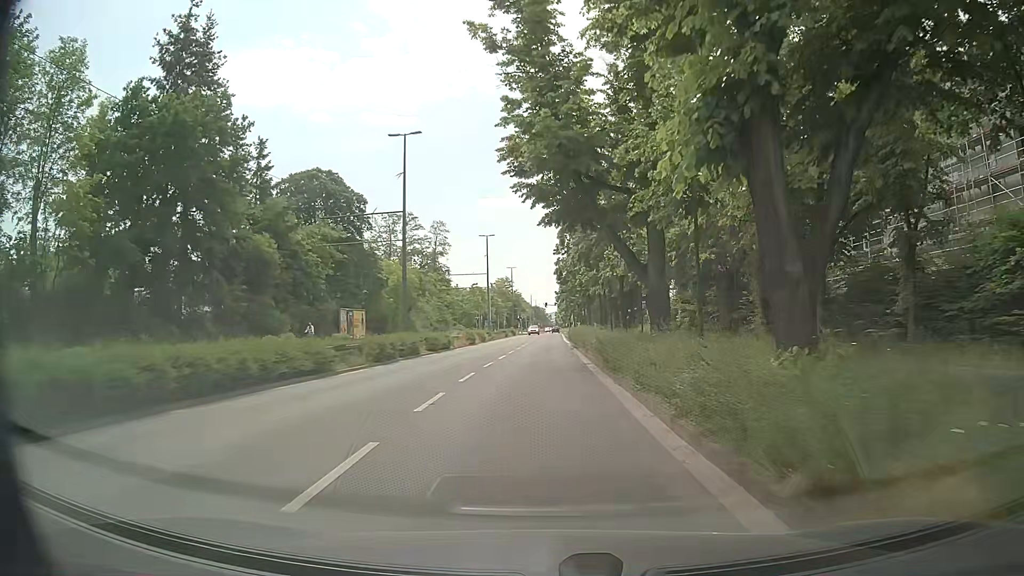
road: tertiary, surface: asphalt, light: Day
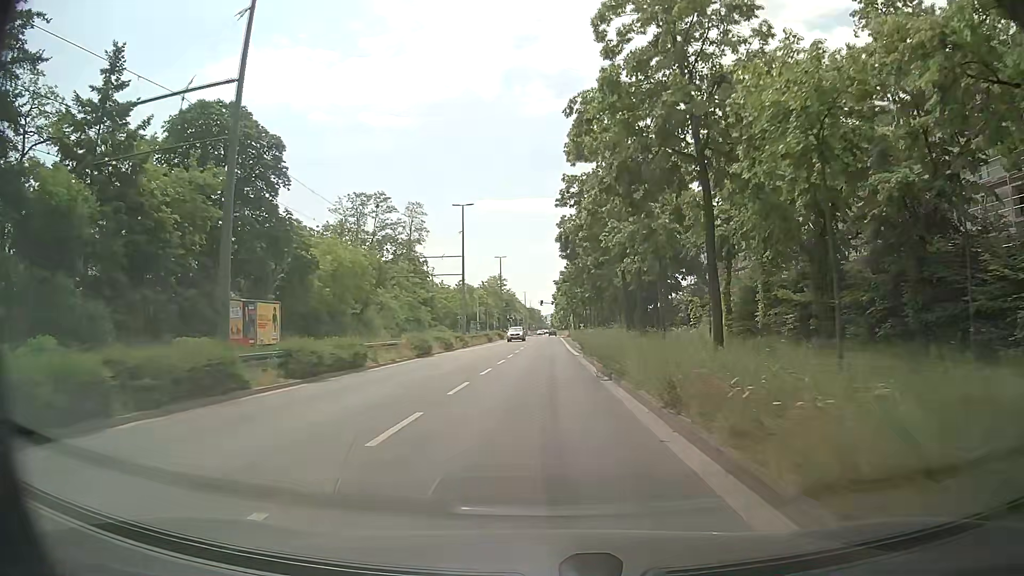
(+0.1, +21.1) m; +1°
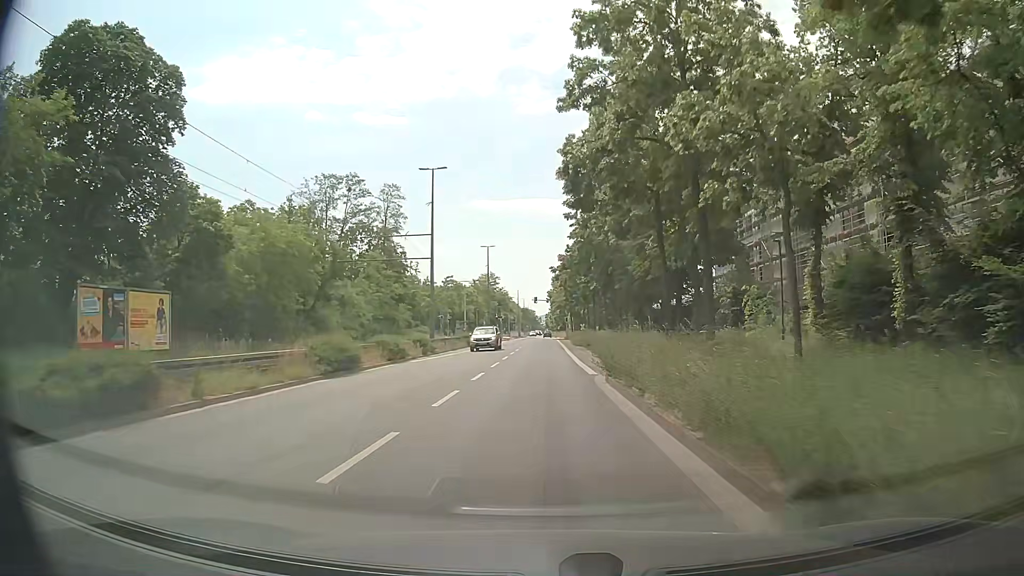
(-0.1, +14.0) m; 0°
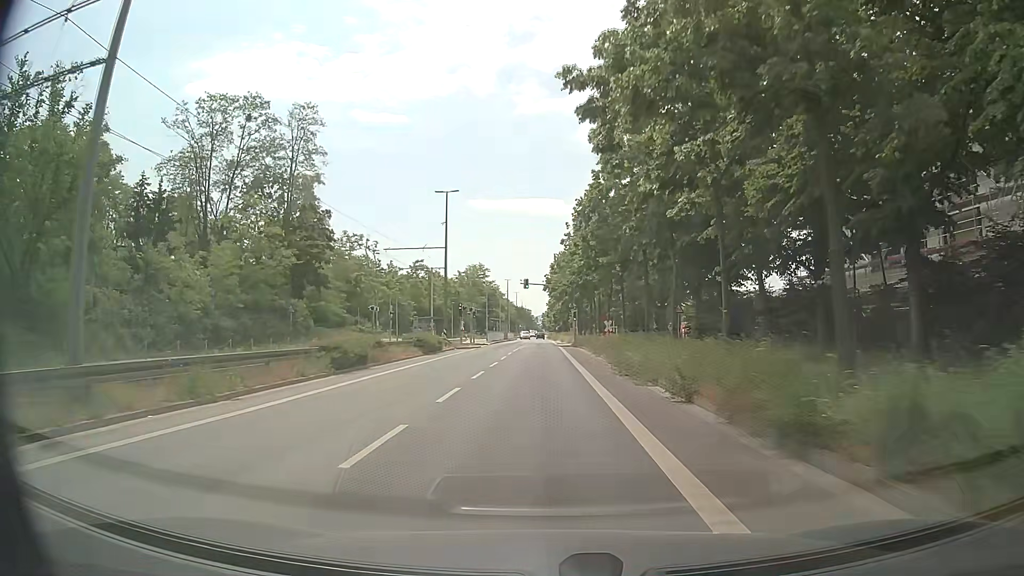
(0.0, +35.5) m; 0°
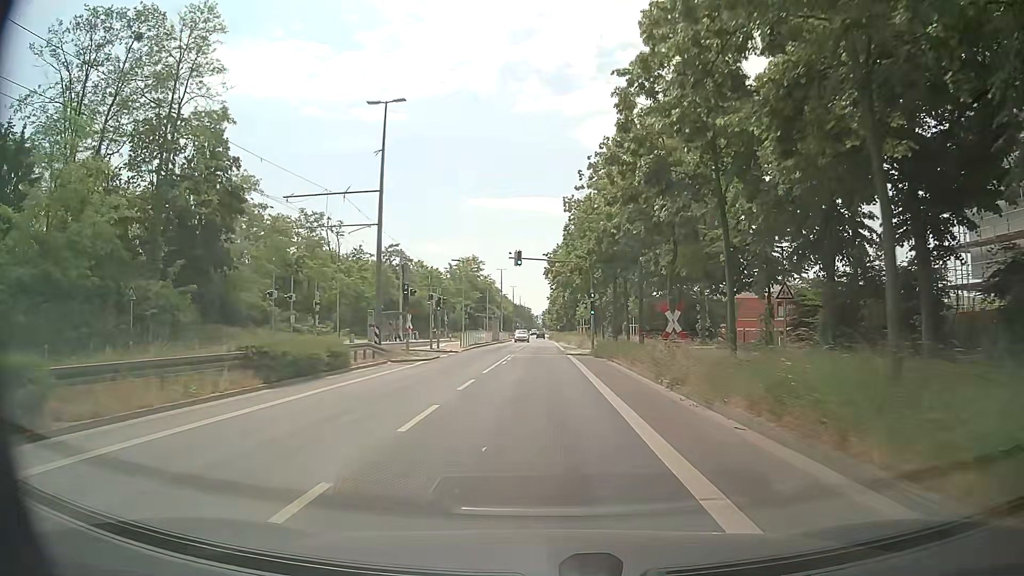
(-0.1, +21.7) m; 0°
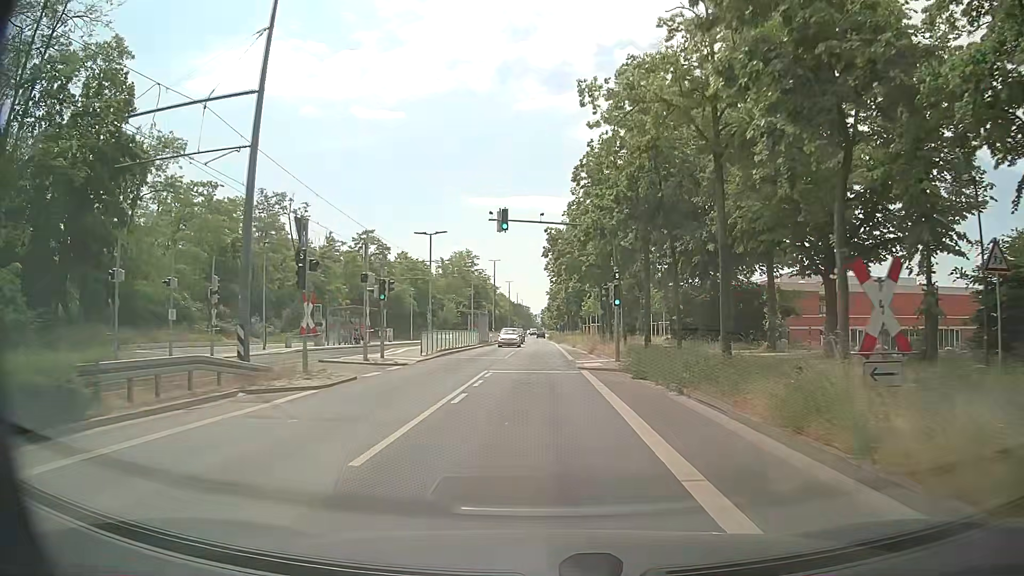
(0.0, +14.2) m; -1°
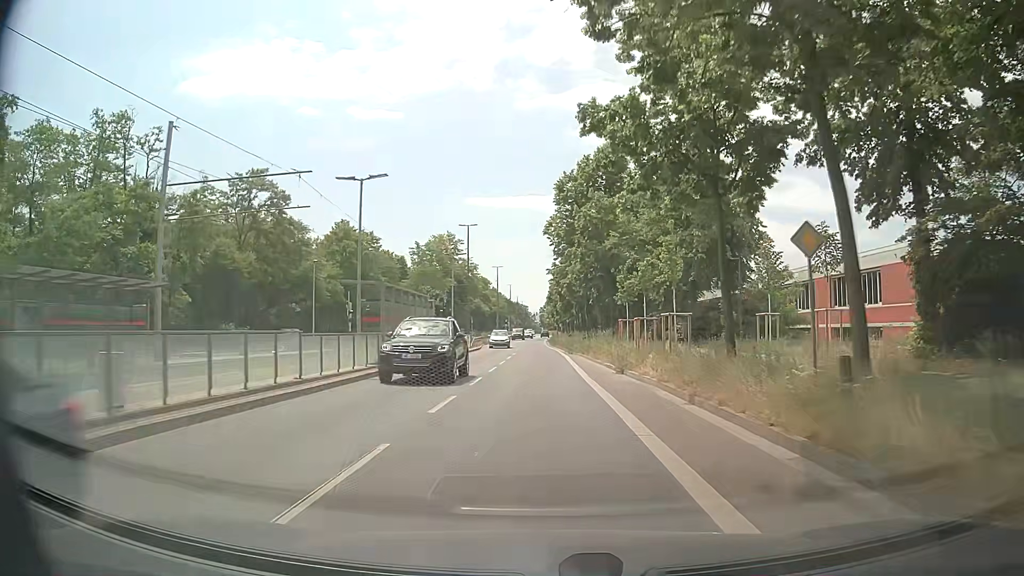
(+0.2, +35.3) m; +1°
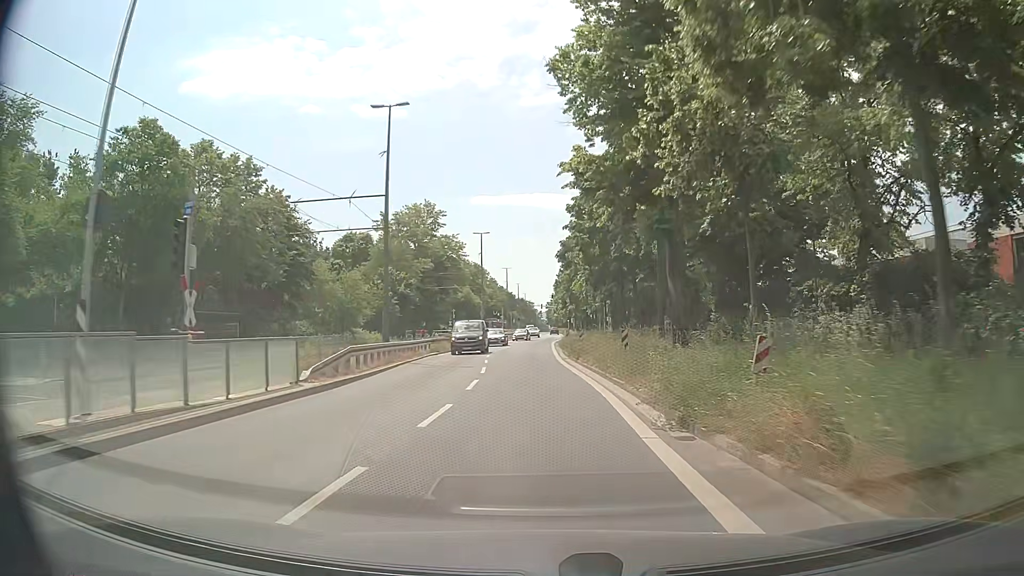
(-0.1, +37.4) m; -1°
(0, +10) (0, +20) (0, +30) (0, +40) (0, +50) (0, +60) (0, +70) (0, +80) (+1, +90) (+2, +100) m
